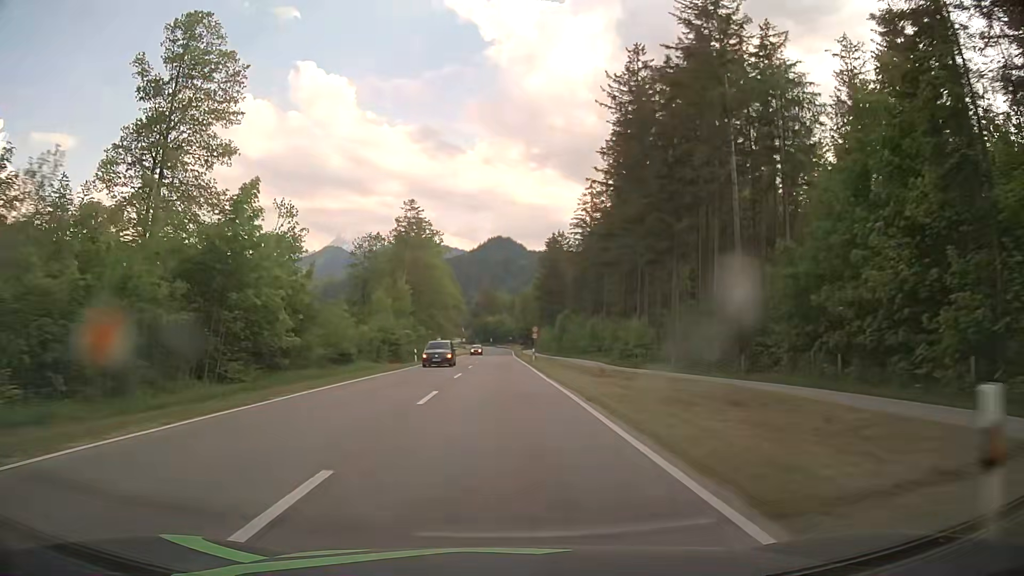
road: primary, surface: asphalt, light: Day
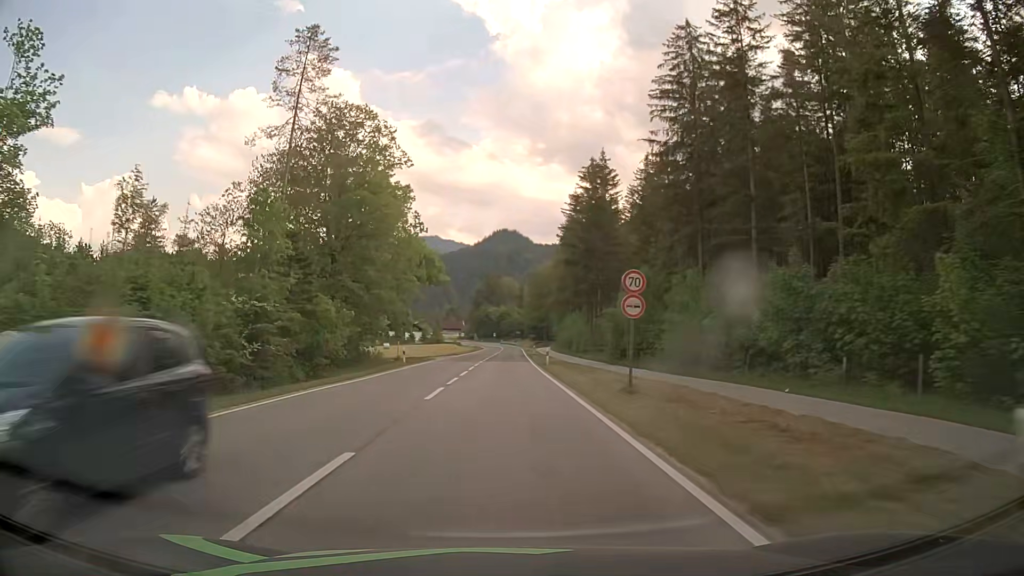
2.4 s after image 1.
(-0.3, +46.3) m; -1°
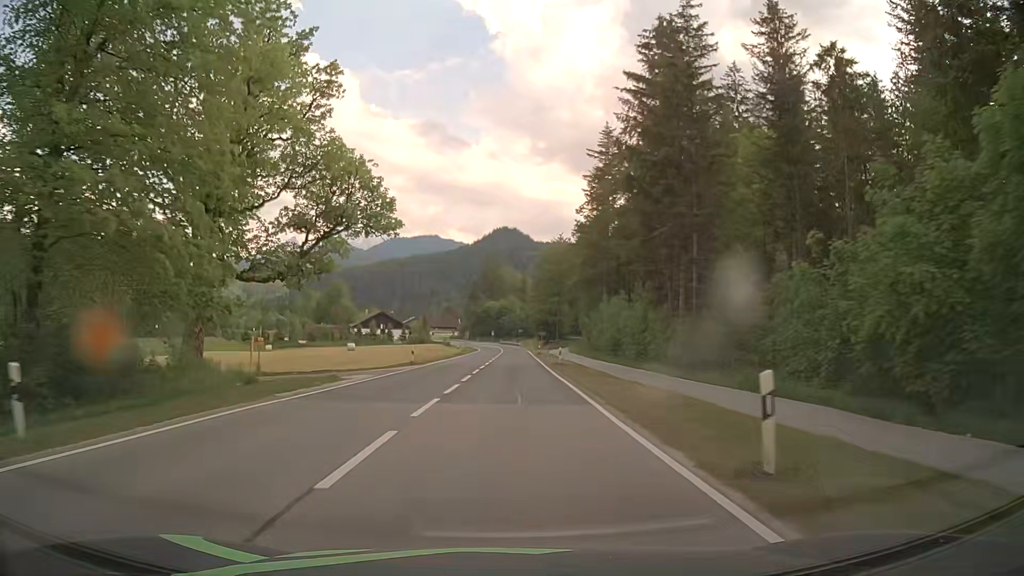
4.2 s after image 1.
(0.0, +33.5) m; 0°
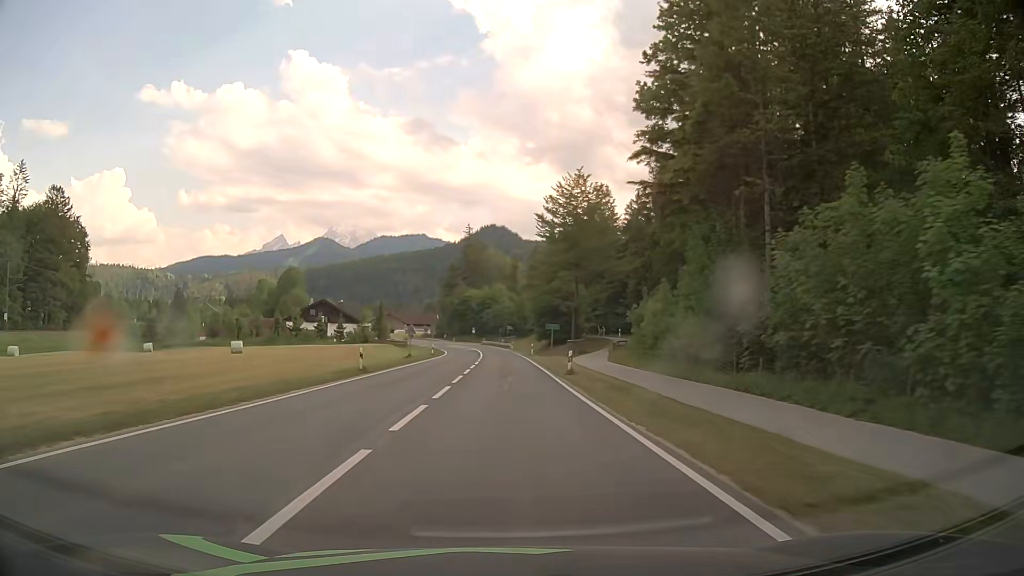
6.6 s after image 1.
(+0.4, +43.9) m; +1°
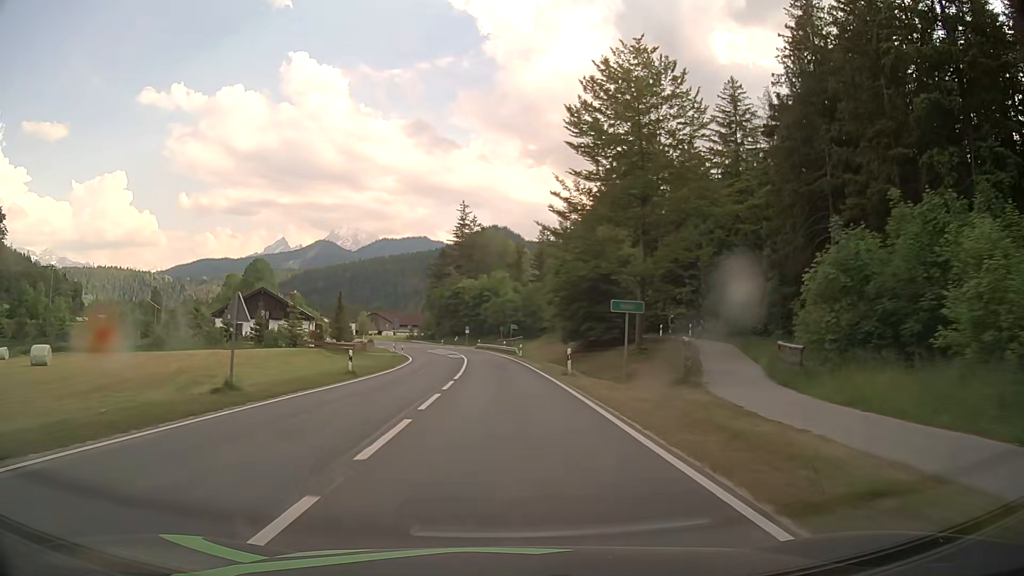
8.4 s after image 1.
(+0.1, +32.5) m; 0°
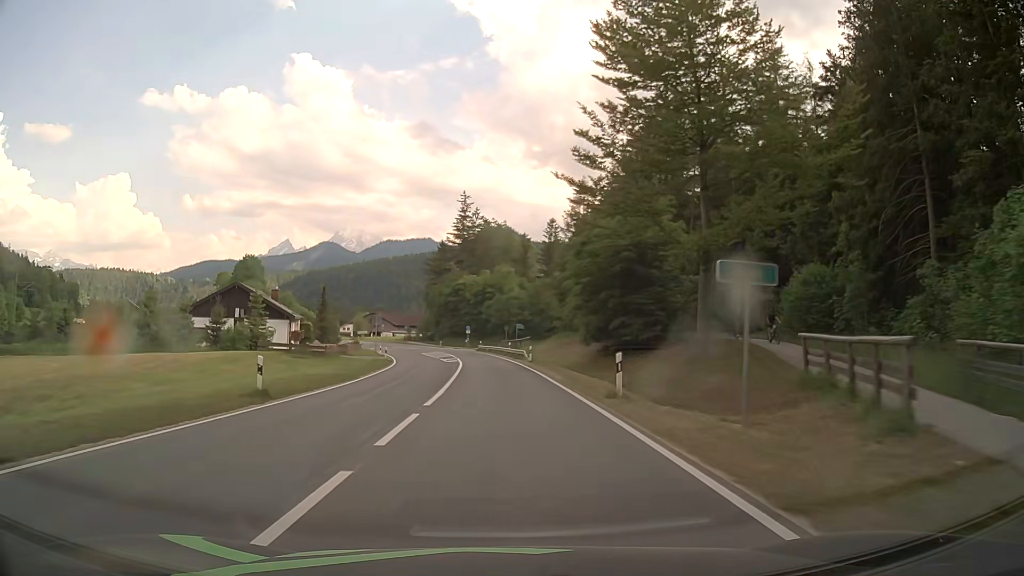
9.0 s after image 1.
(0.0, +10.8) m; 0°
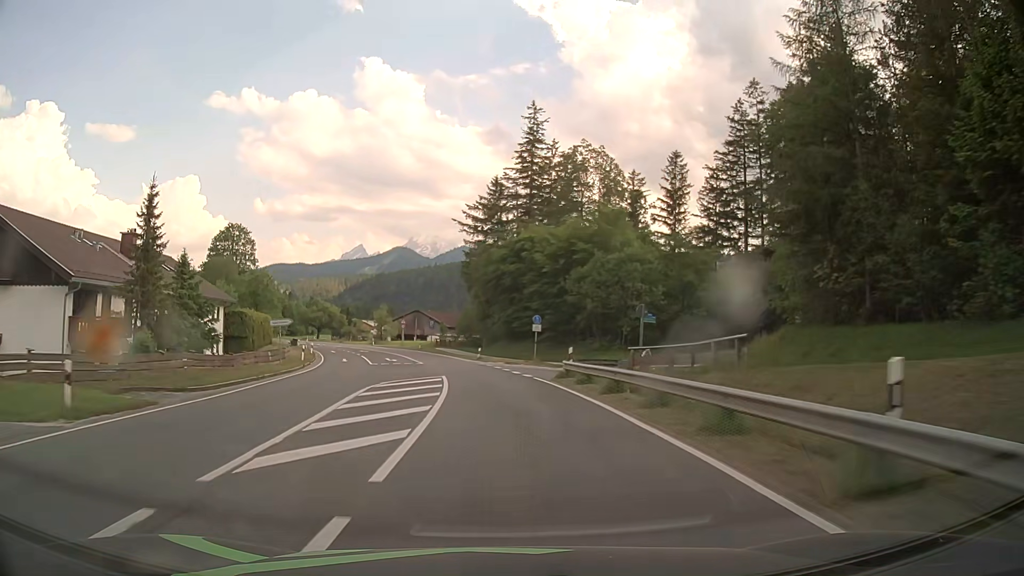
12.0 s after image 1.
(-2.2, +53.7) m; -6°
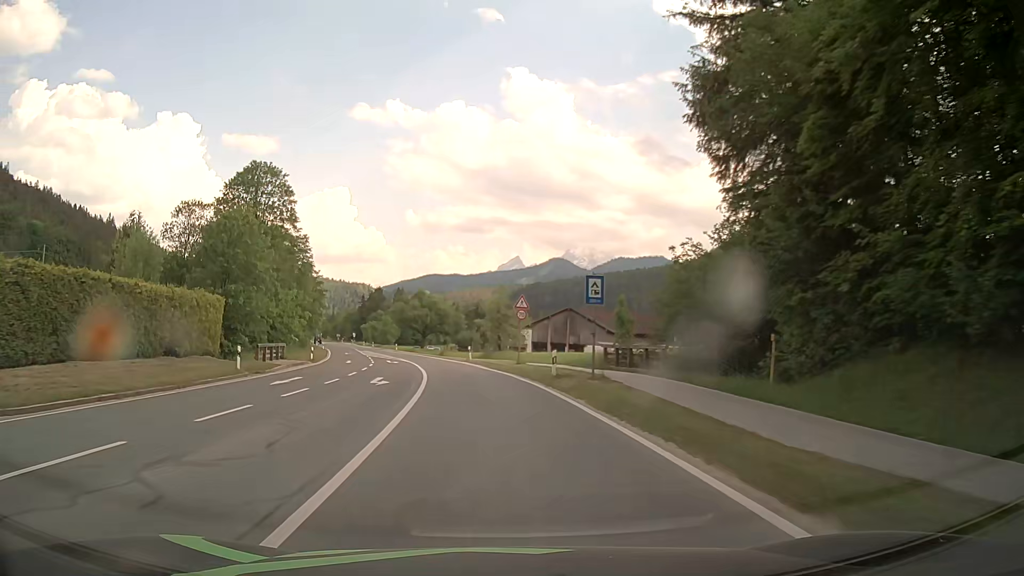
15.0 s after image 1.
(-5.7, +53.2) m; -13°
(0, +10) (-1, +20) (-2, +30) (-4, +40) (-6, +50) (-8, +59) (-11, +69) (-13, +79) (-16, +88) (-19, +98) m
